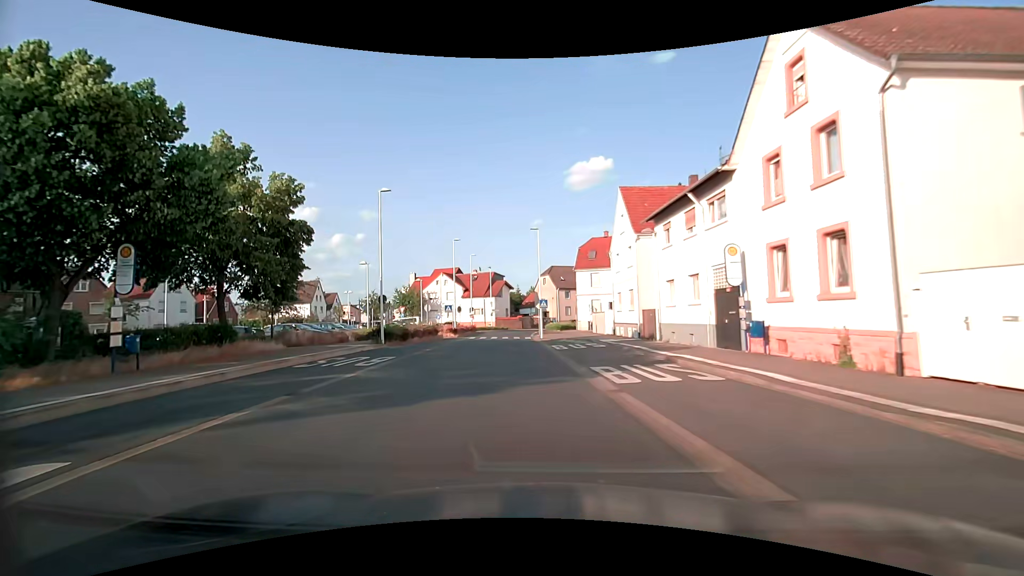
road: tertiary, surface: asphalt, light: Day
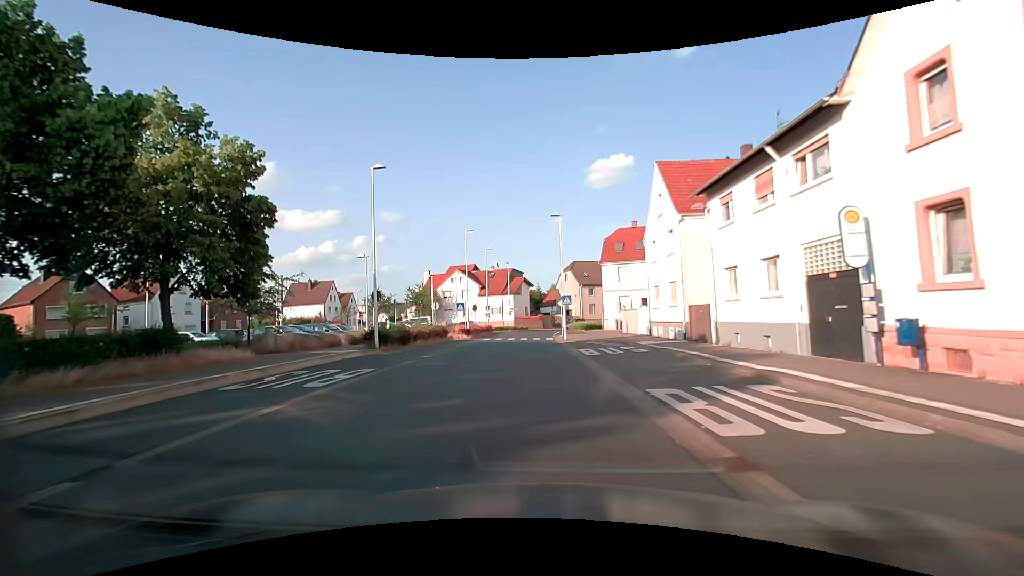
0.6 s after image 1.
(-0.1, +5.2) m; -2°
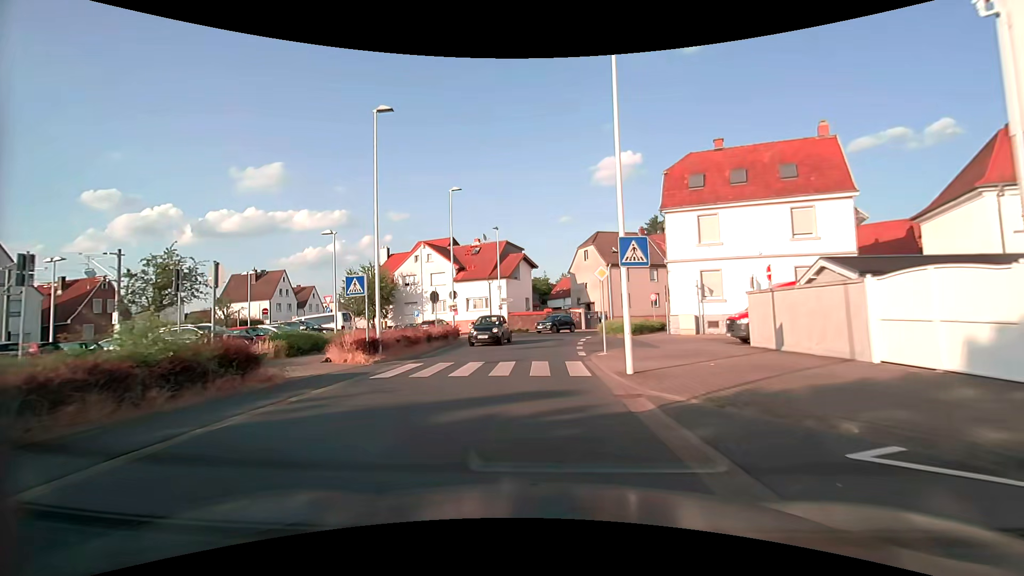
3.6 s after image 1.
(-0.4, +26.0) m; -1°
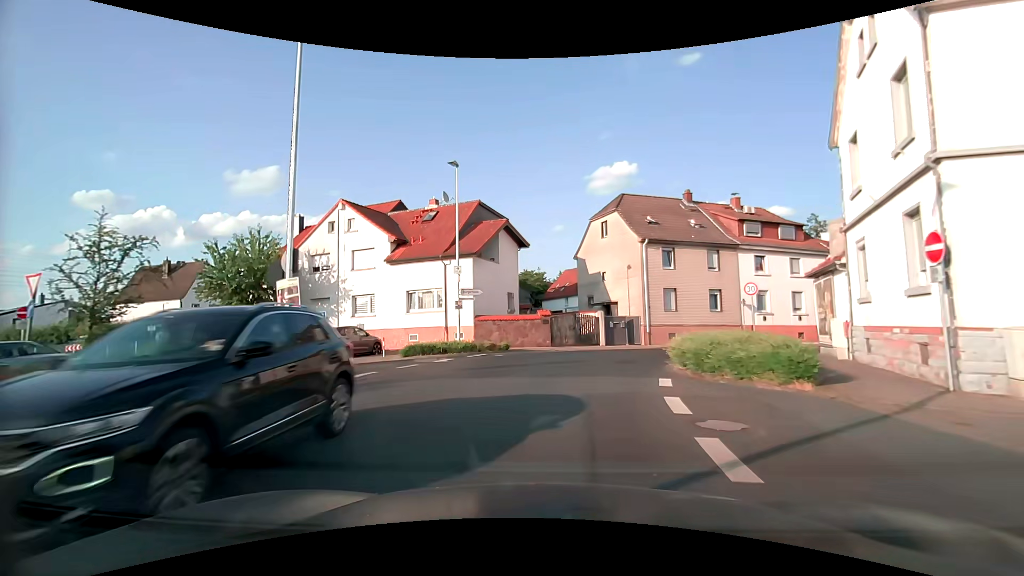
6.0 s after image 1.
(0.0, +20.3) m; +1°
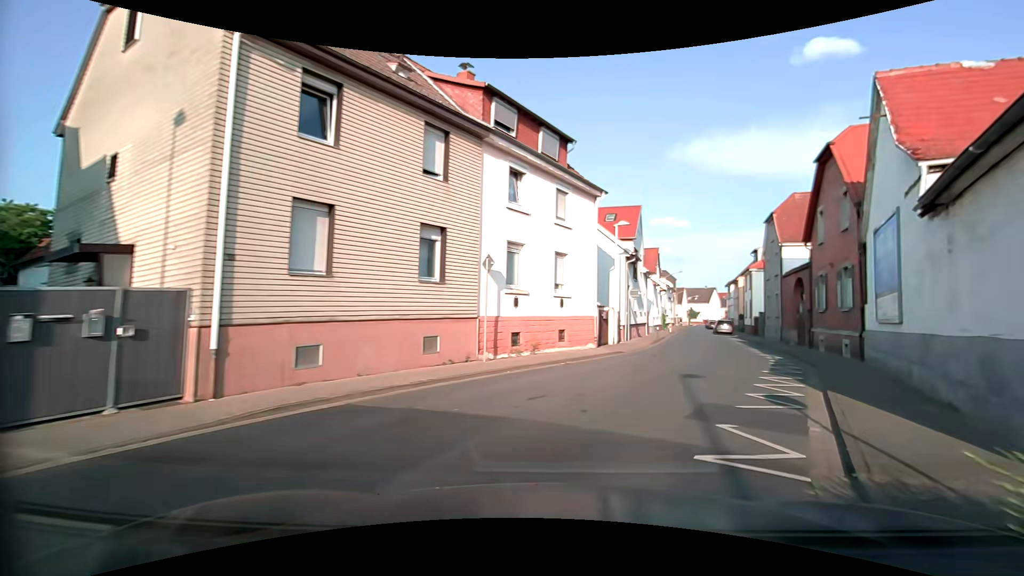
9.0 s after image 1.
(+4.6, +22.6) m; +34°
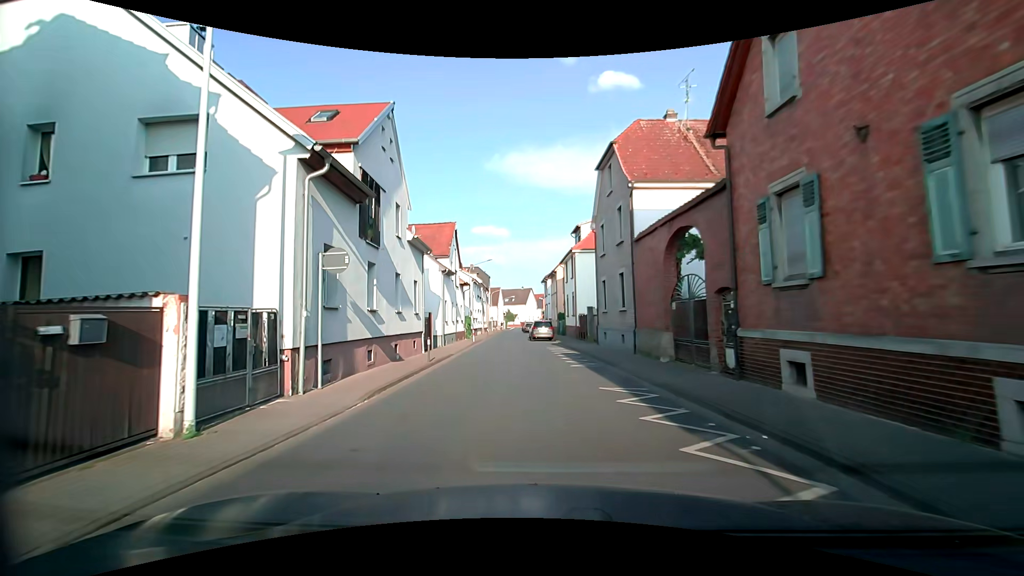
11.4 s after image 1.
(+5.9, +17.5) m; +22°
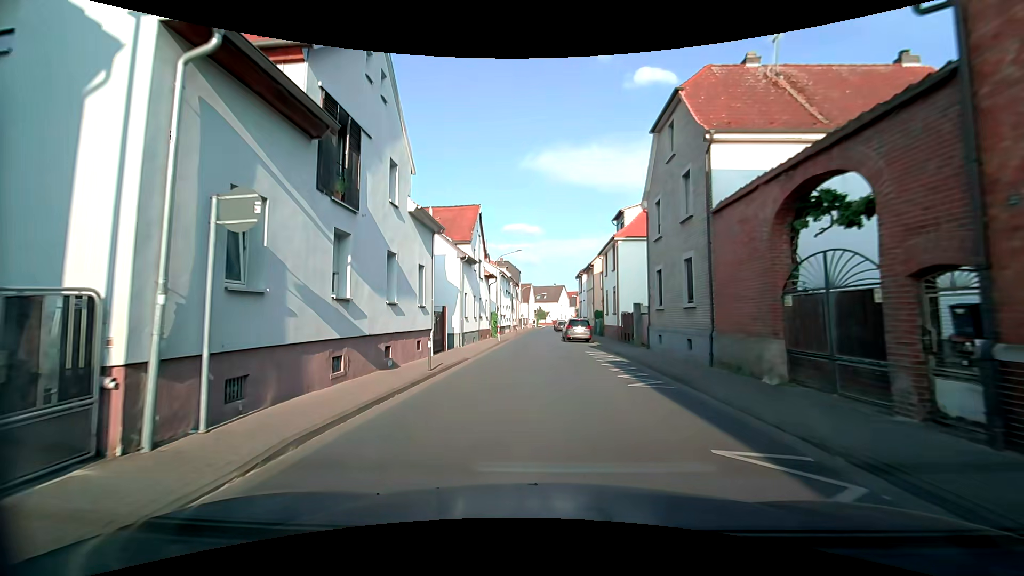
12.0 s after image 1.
(-0.1, +5.0) m; -1°
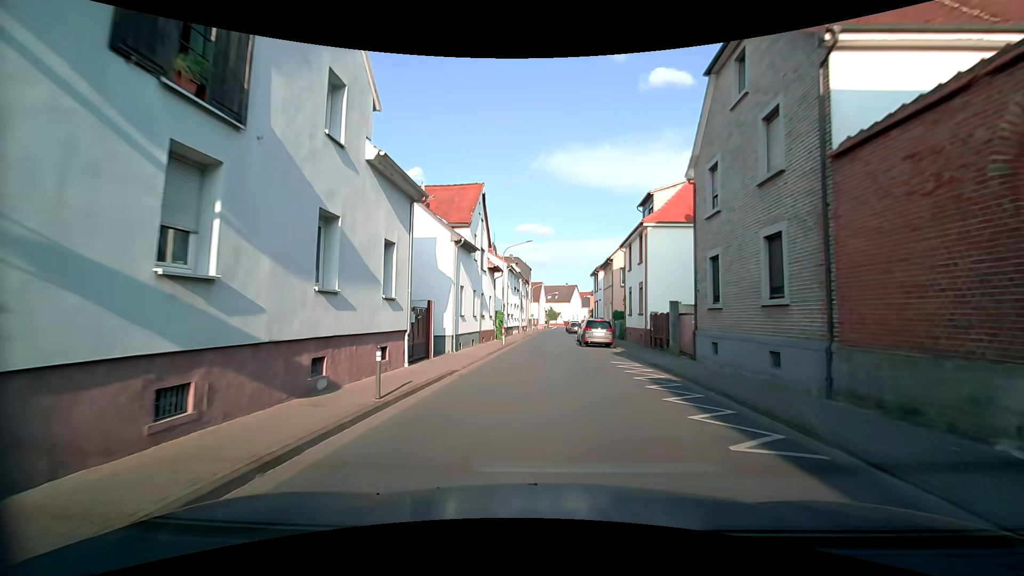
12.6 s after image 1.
(-0.2, +5.3) m; -3°
